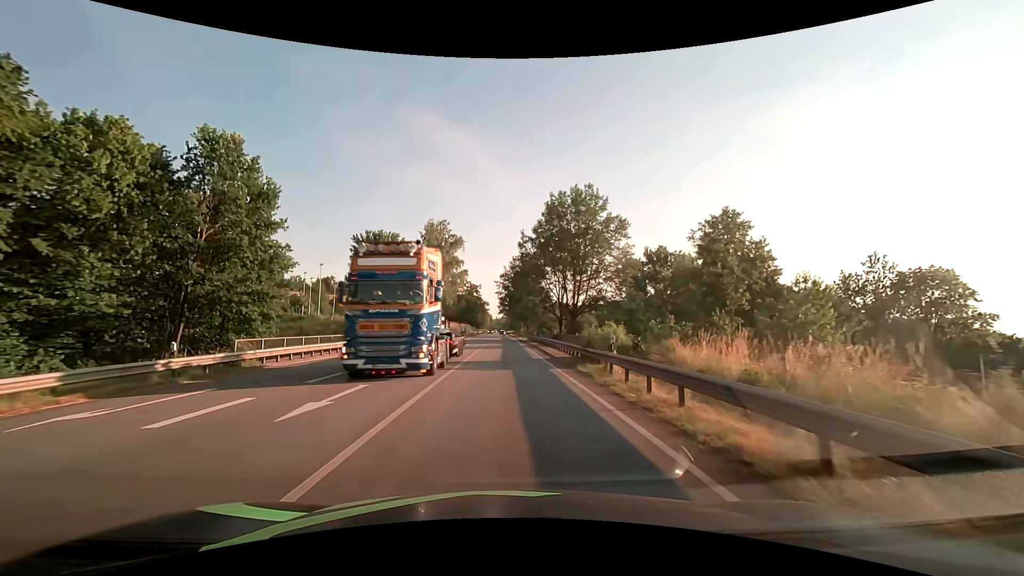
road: primary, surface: asphalt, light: Day
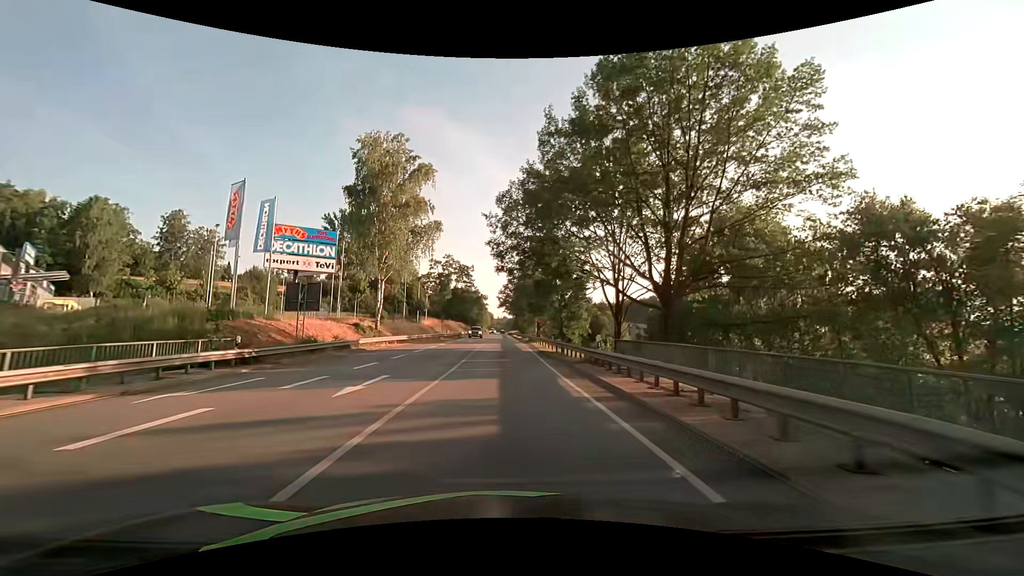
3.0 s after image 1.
(0.0, +37.5) m; 0°
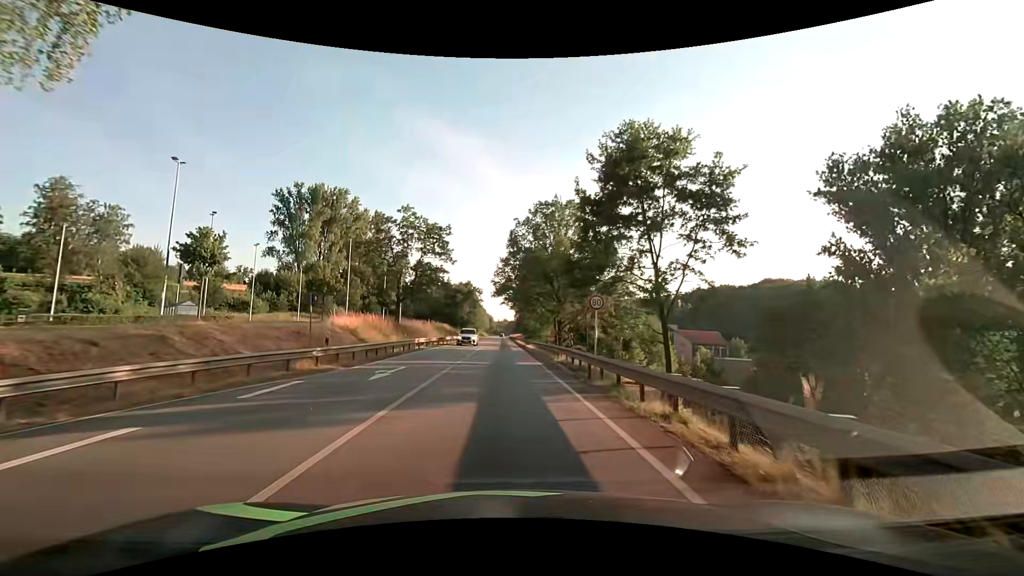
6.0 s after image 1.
(0.0, +37.7) m; 0°
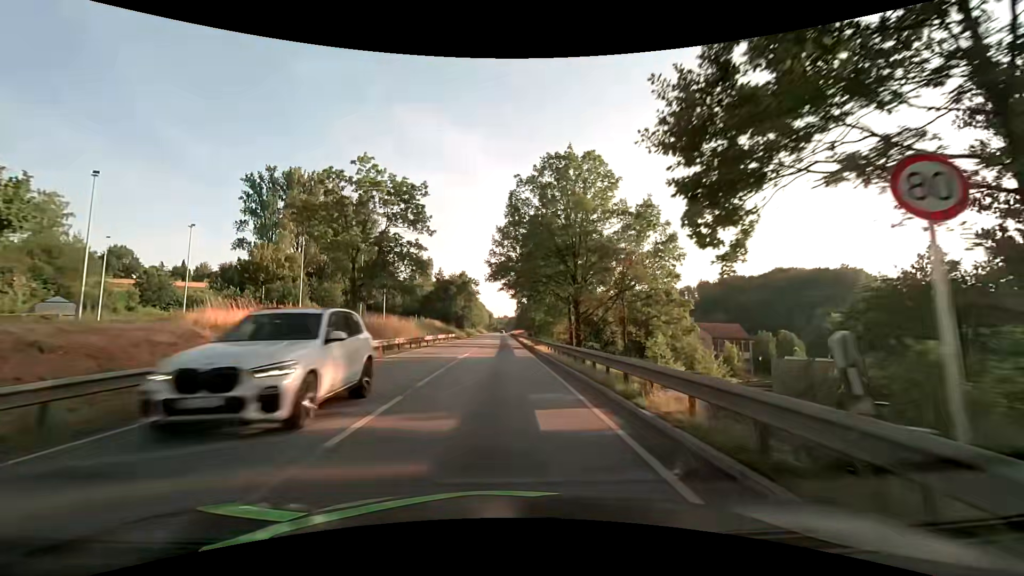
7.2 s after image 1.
(+0.1, +15.1) m; 0°
(0, +10) (0, +20) (0, +30) (0, +40) (0, +50) (0, +60) (-1, +70) (-1, +80) (-1, +90) (-1, +100) m
